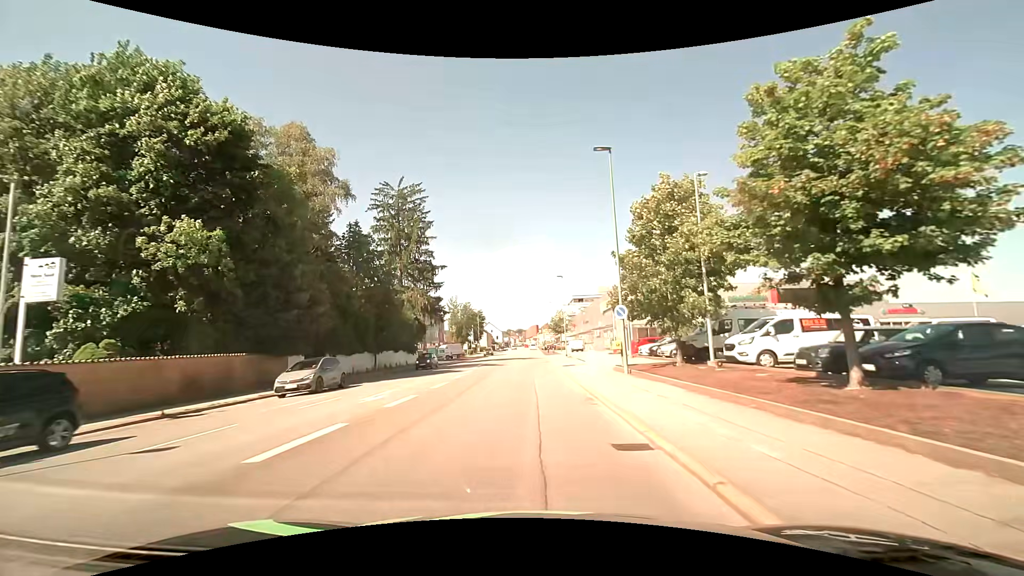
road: tertiary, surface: asphalt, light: Day
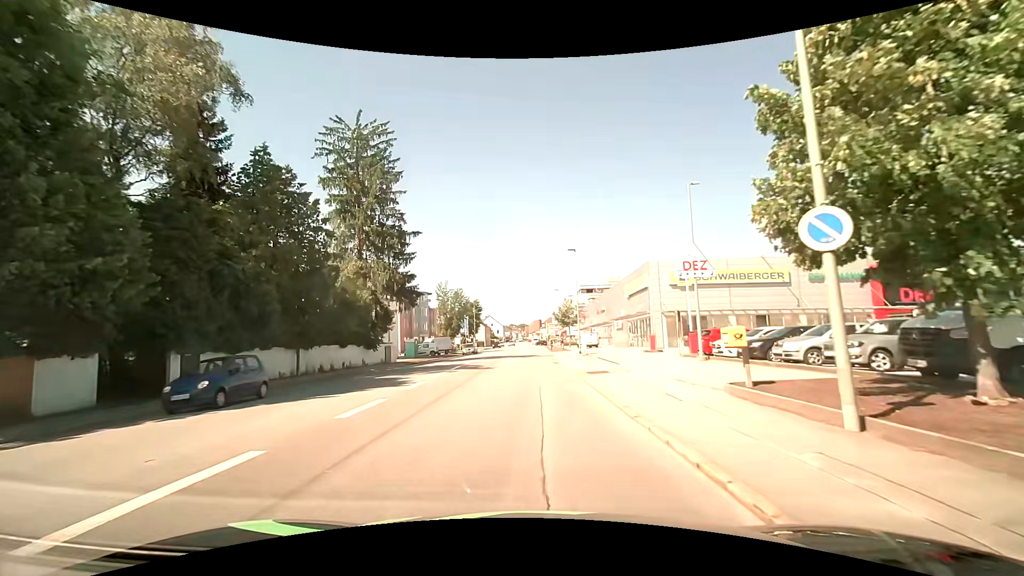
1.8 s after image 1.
(-0.1, +15.0) m; -1°
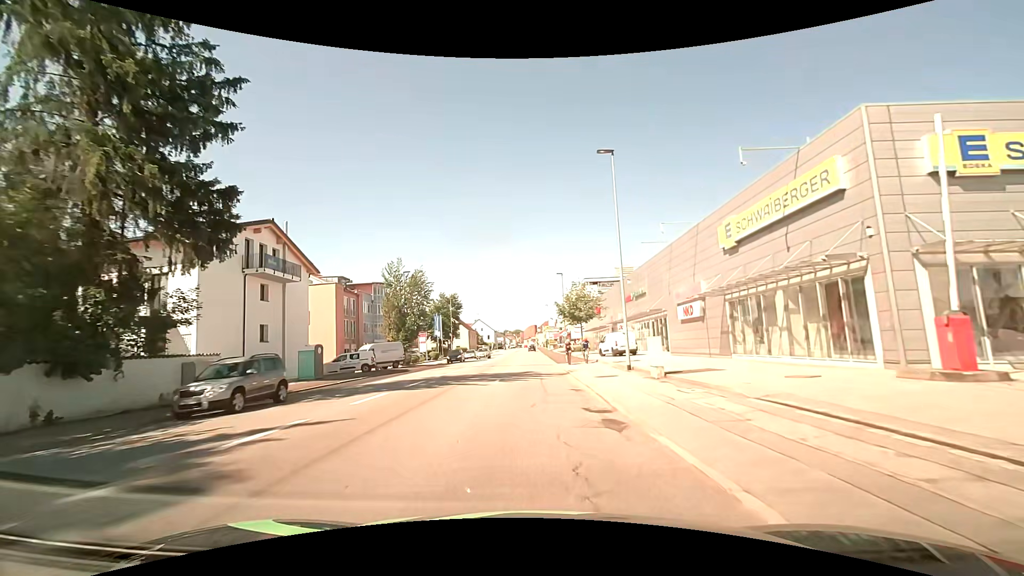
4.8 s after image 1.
(+0.4, +26.5) m; +1°
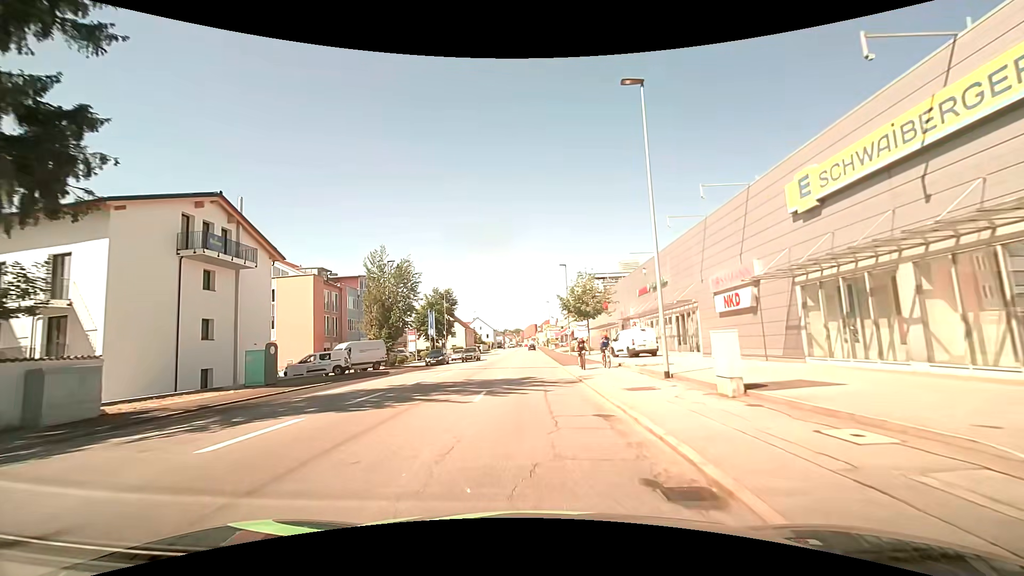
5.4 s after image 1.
(0.0, +6.3) m; 0°
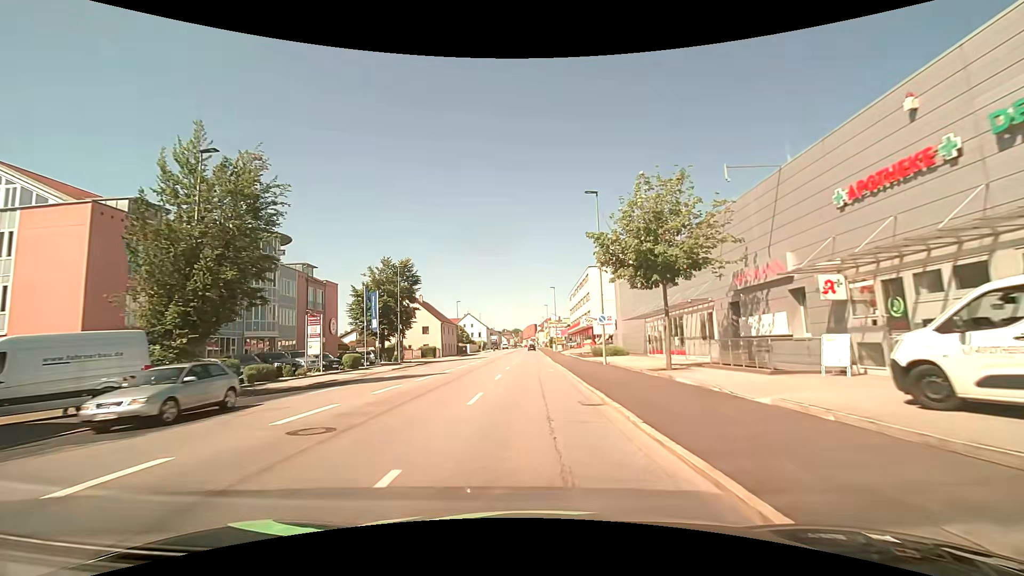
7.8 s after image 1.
(-0.1, +28.0) m; 0°
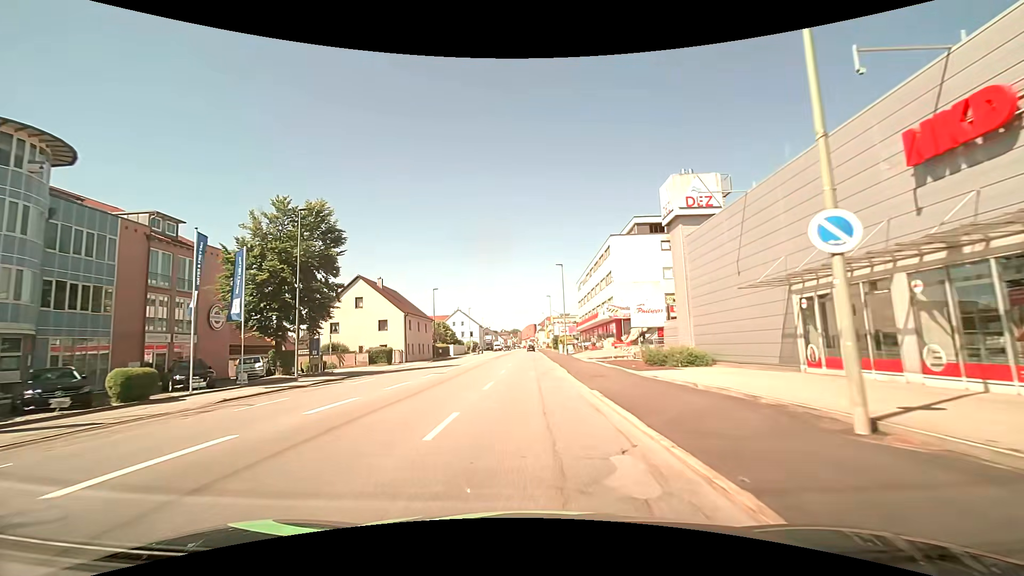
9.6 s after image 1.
(+0.1, +22.6) m; 0°
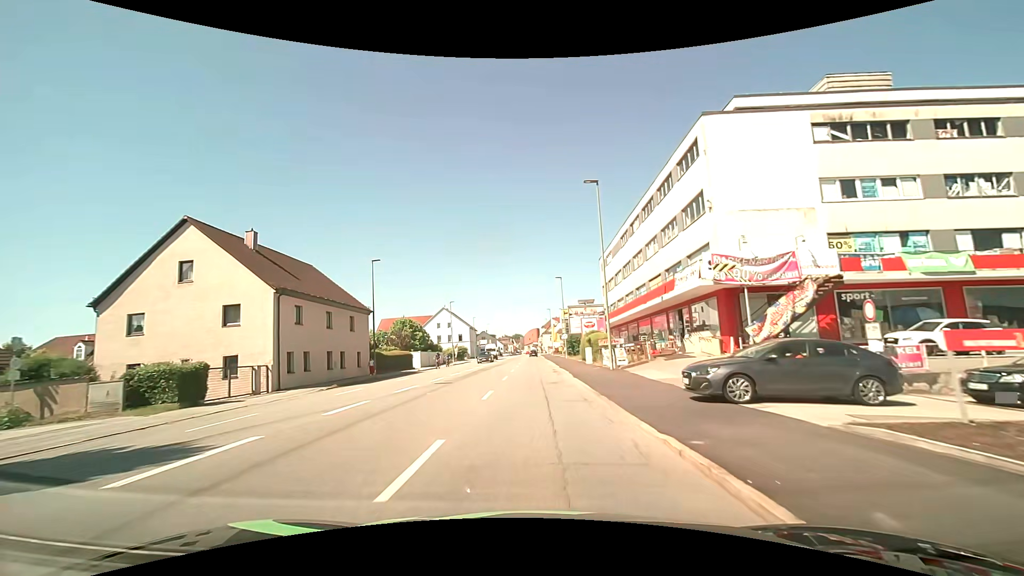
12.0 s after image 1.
(-0.2, +29.5) m; 0°
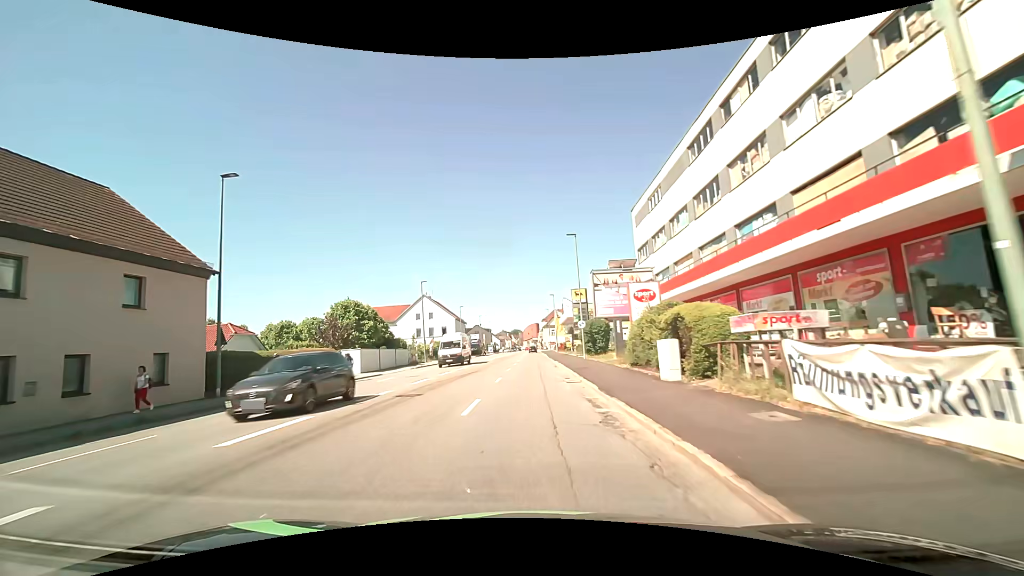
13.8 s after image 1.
(-0.2, +22.0) m; -1°
(0, +10) (0, +20) (0, +30) (0, +40) (+1, +50) (+1, +60) (+1, +70) (+1, +80) (+1, +90) (+1, +100) m
